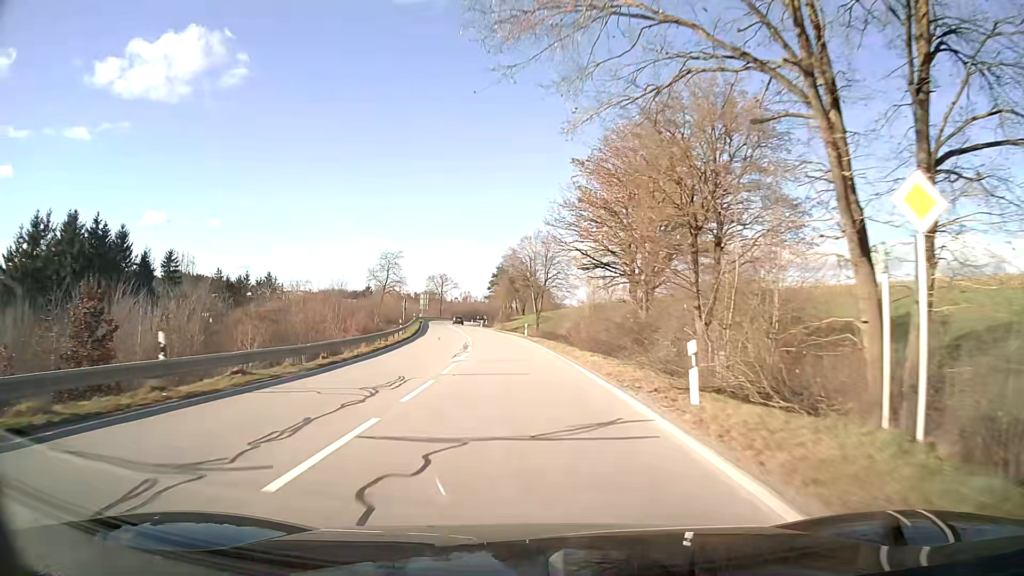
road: secondary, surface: asphalt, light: Day
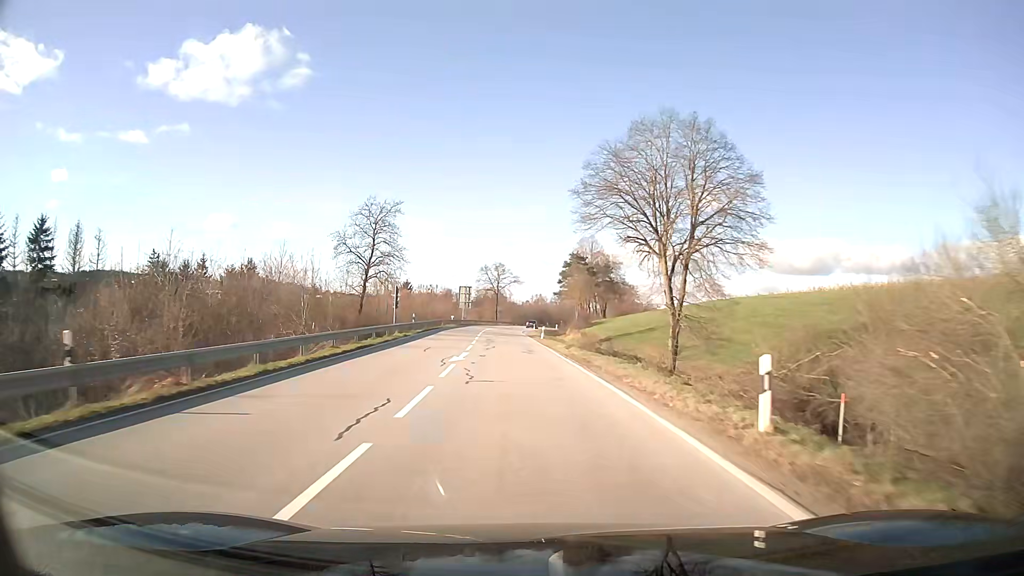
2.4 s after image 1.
(-2.3, +44.3) m; -6°
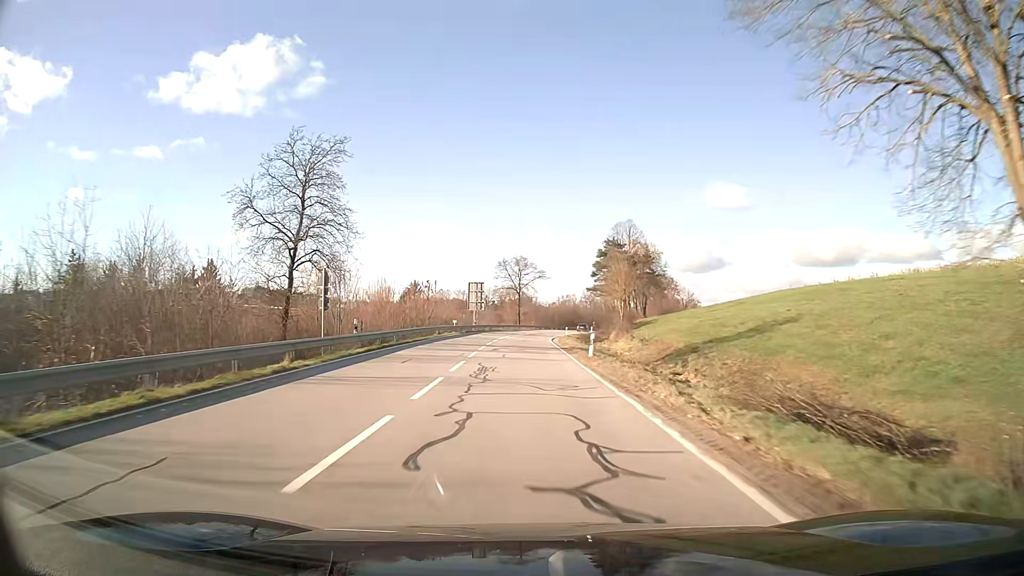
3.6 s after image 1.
(-0.4, +22.1) m; -2°
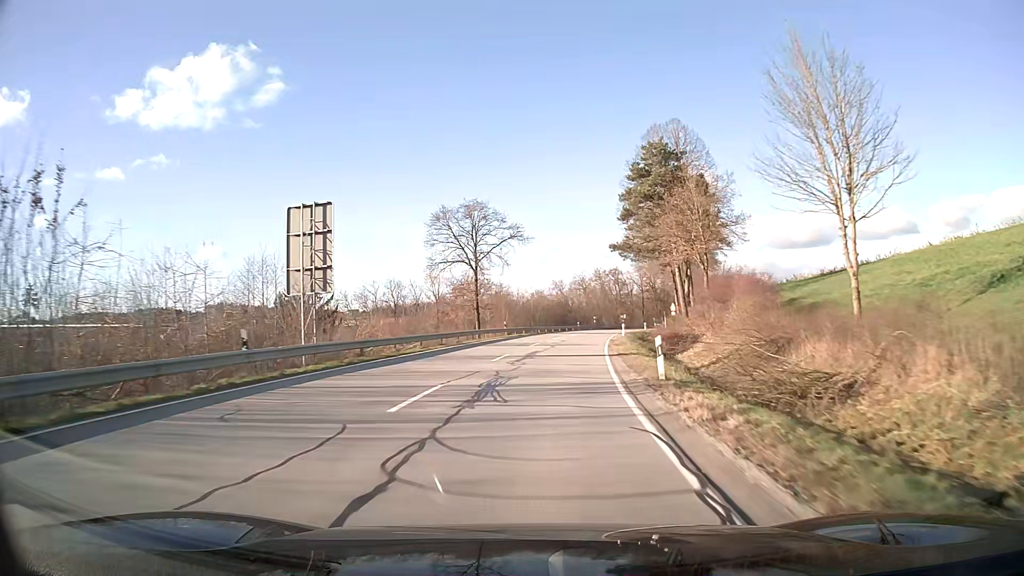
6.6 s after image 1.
(+0.7, +55.4) m; +3°
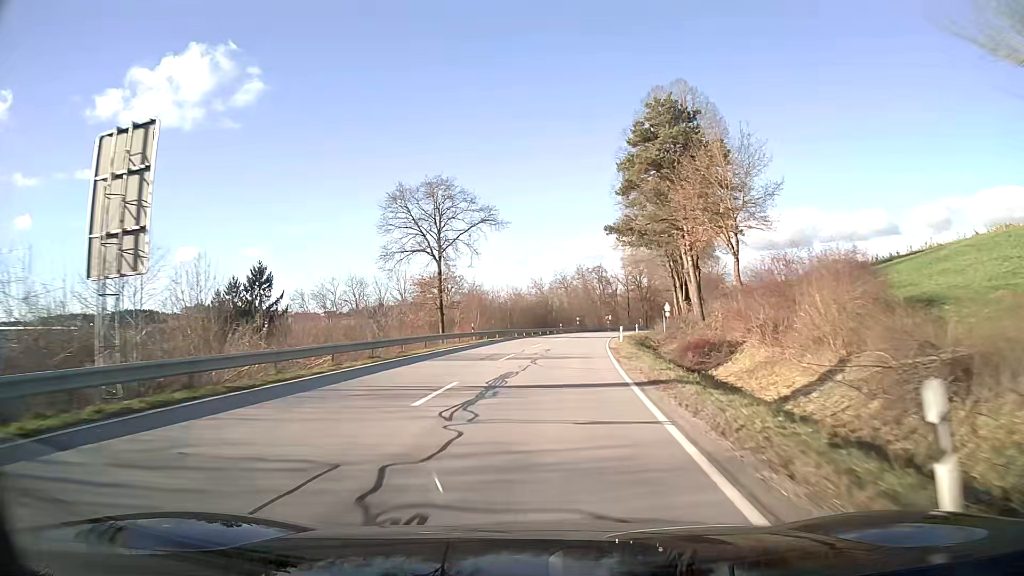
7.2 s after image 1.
(+0.2, +11.1) m; +2°
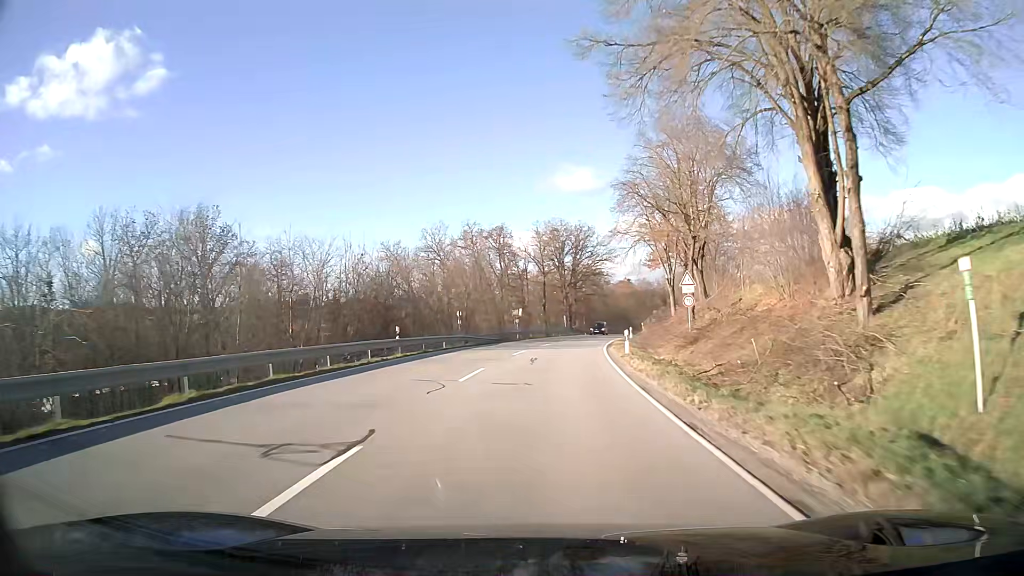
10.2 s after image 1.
(+4.4, +55.3) m; +9°
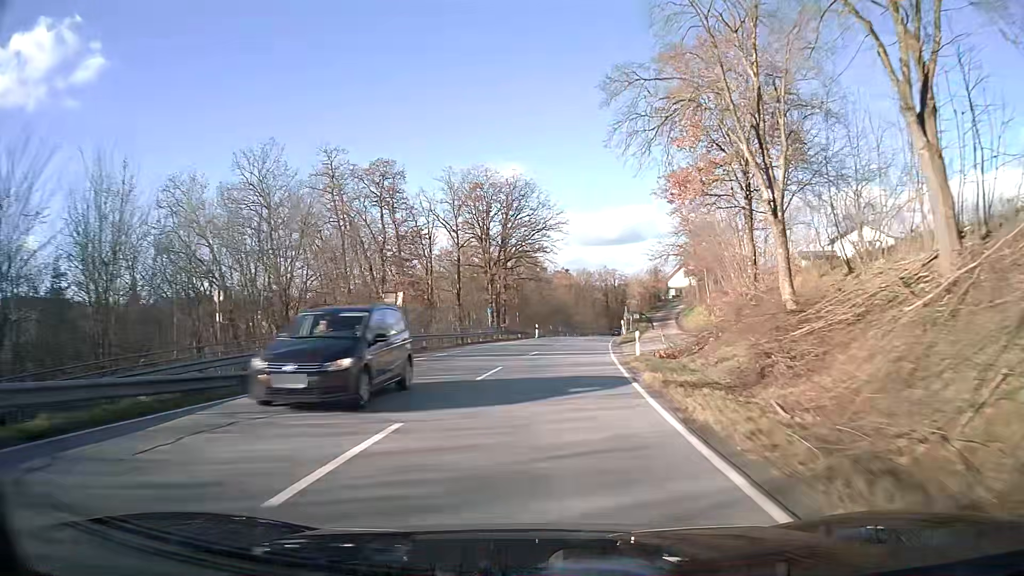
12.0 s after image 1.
(+1.7, +33.4) m; +6°
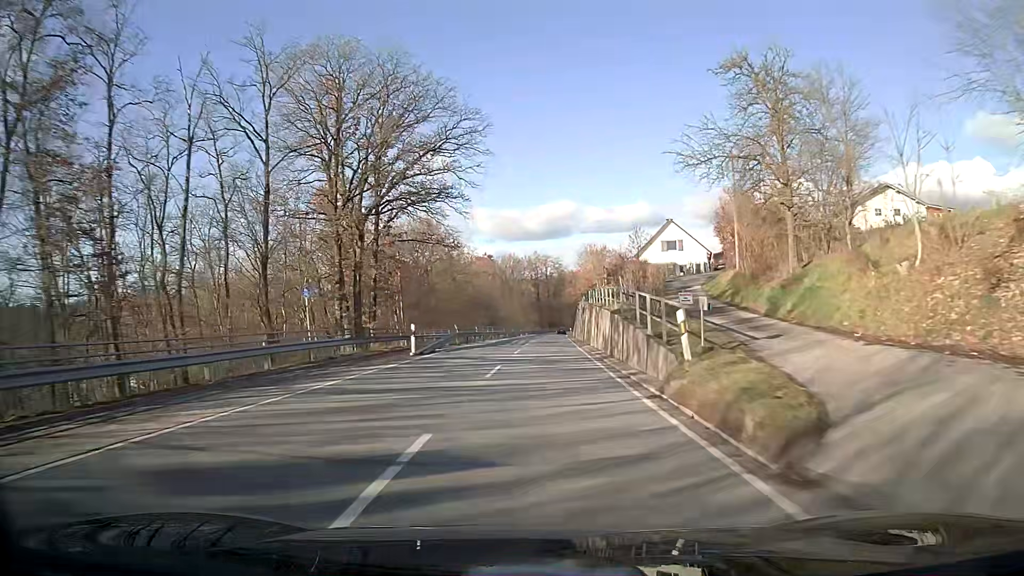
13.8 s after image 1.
(+1.9, +33.5) m; +6°
